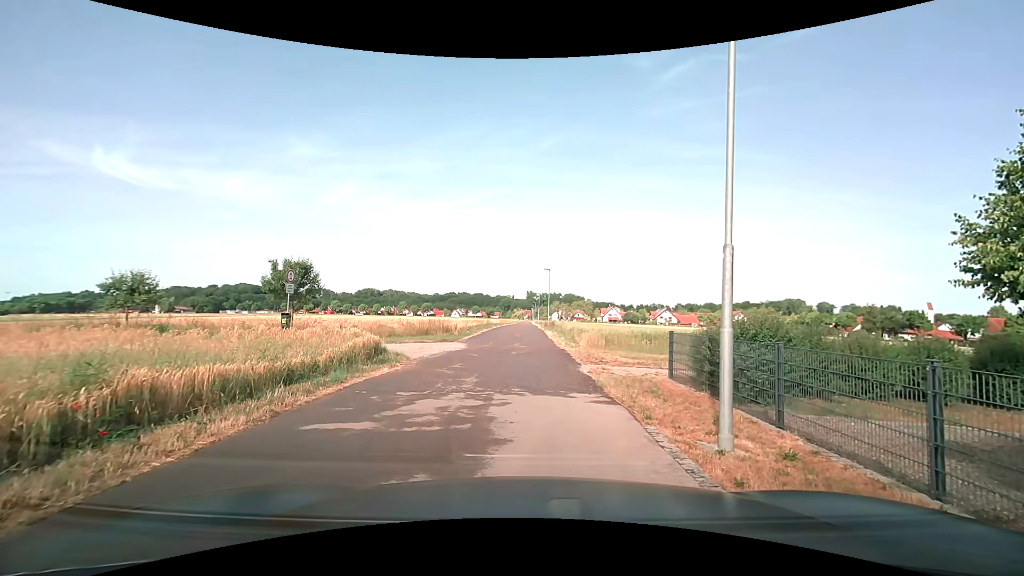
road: residential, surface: asphalt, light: Day
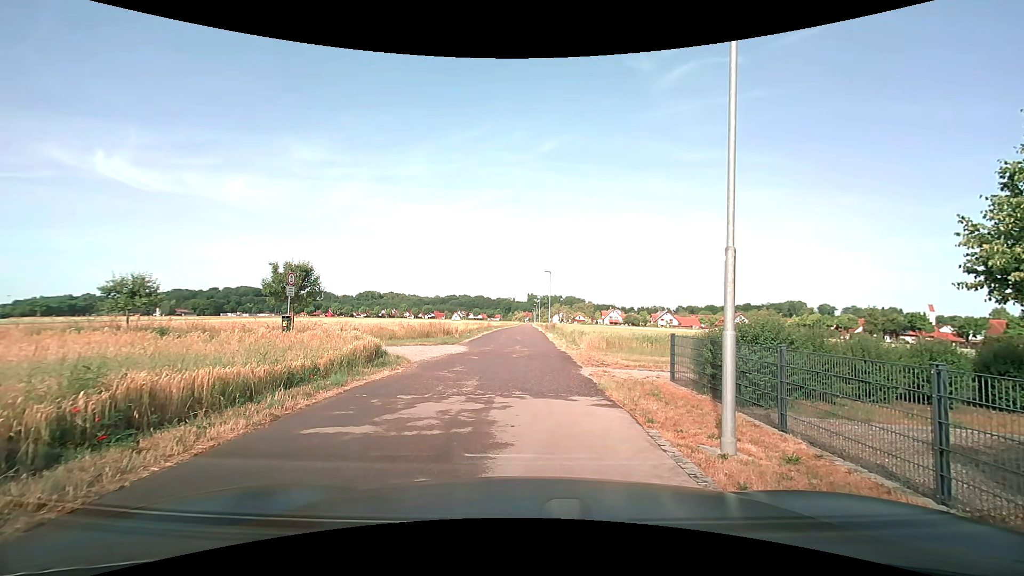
(0.0, +0.1) m; 0°
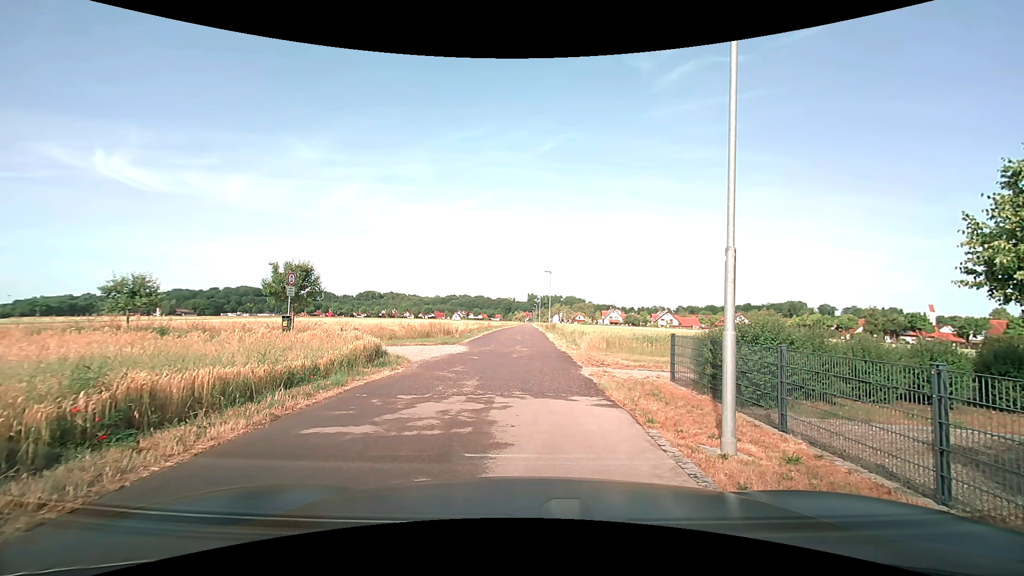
(0.0, 0.0) m; 0°
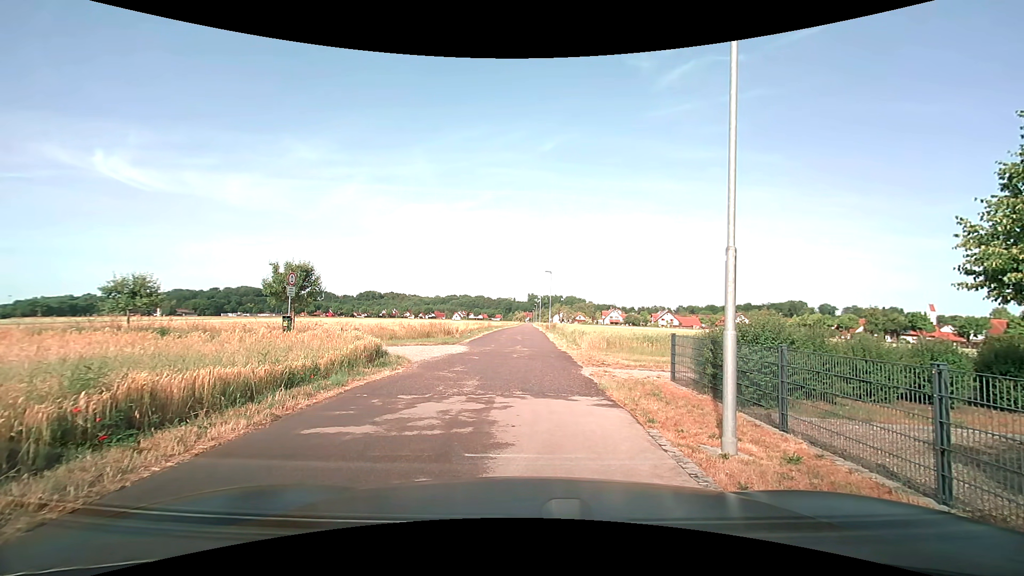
(0.0, 0.0) m; 0°
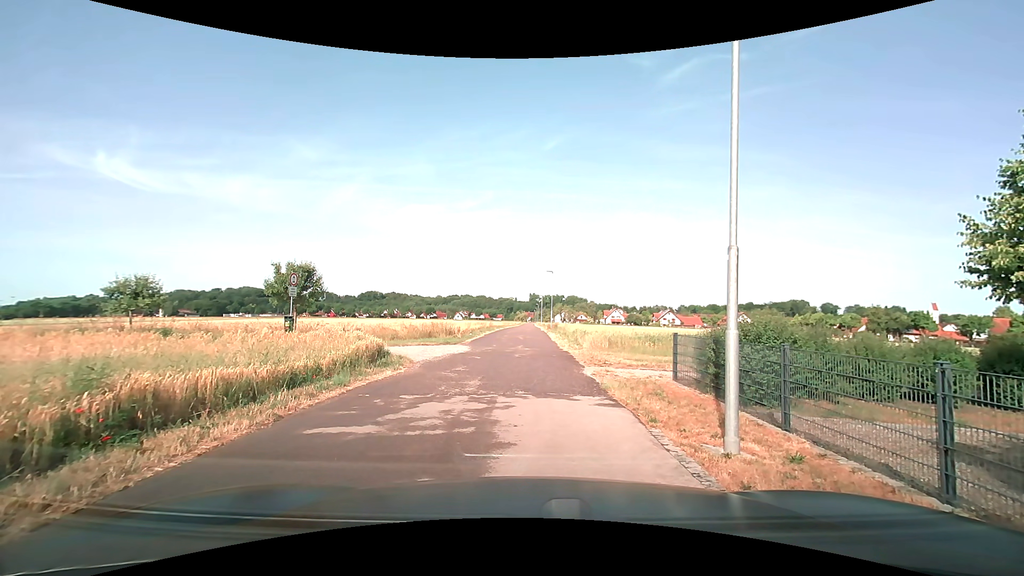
(0.0, 0.0) m; 0°
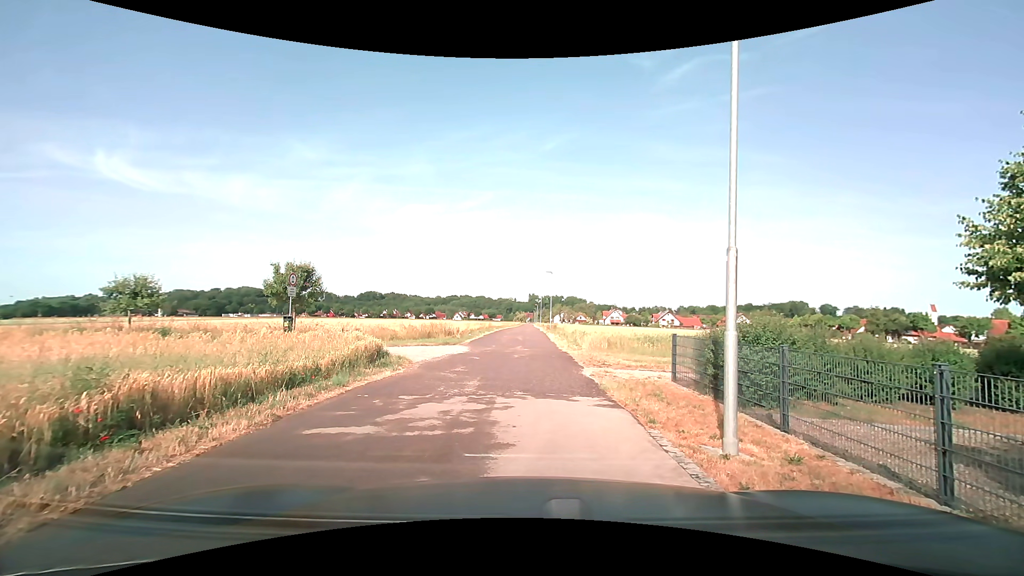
(0.0, 0.0) m; 0°
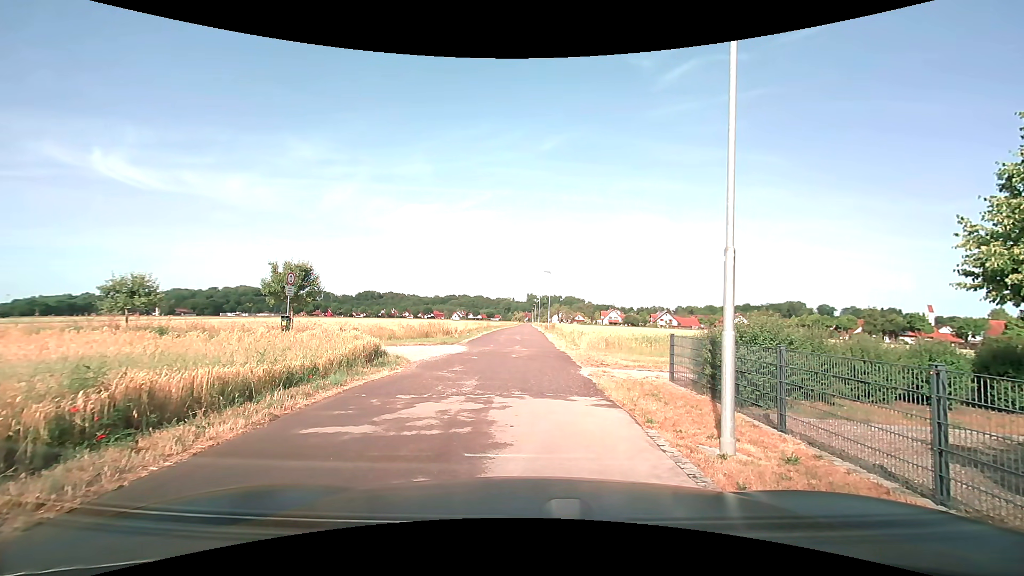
(0.0, 0.0) m; 0°
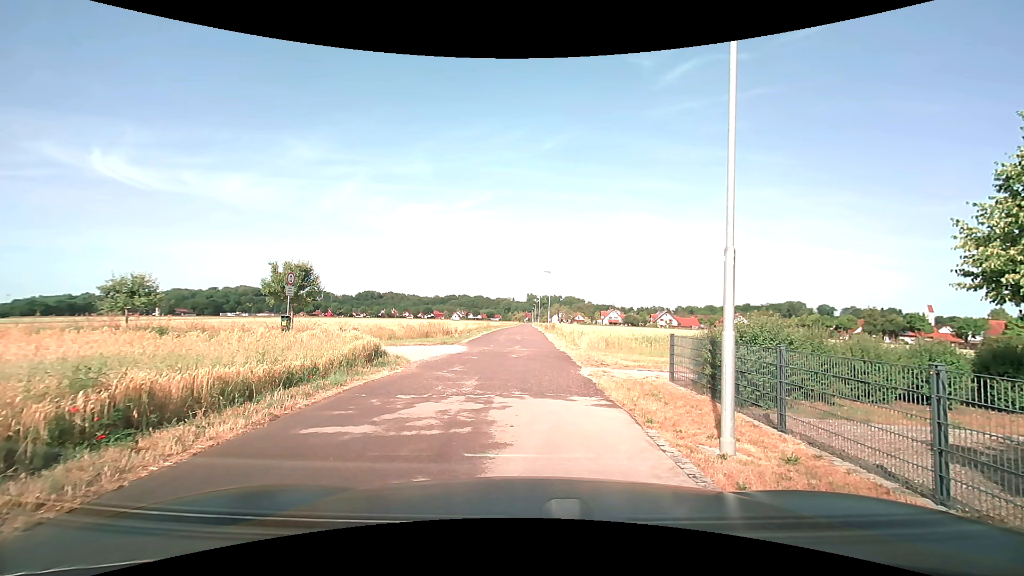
(0.0, 0.0) m; 0°
(0, +10) (0, +20) (0, +30) (0, +40) (0, +50) (0, +60) (+1, +70) (+1, +80) (+1, +90) (+1, +100) m
